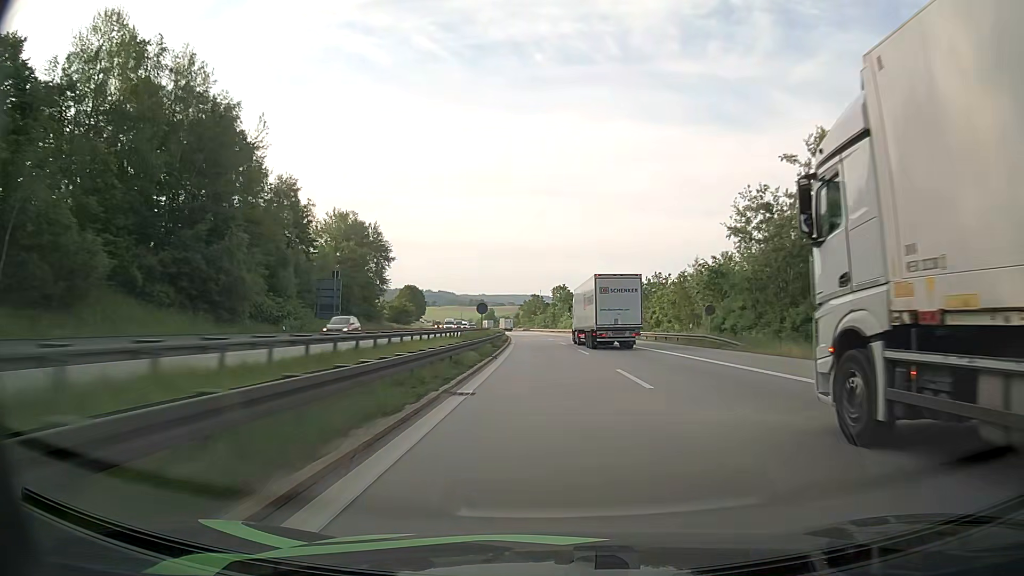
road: motorway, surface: asphalt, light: Day
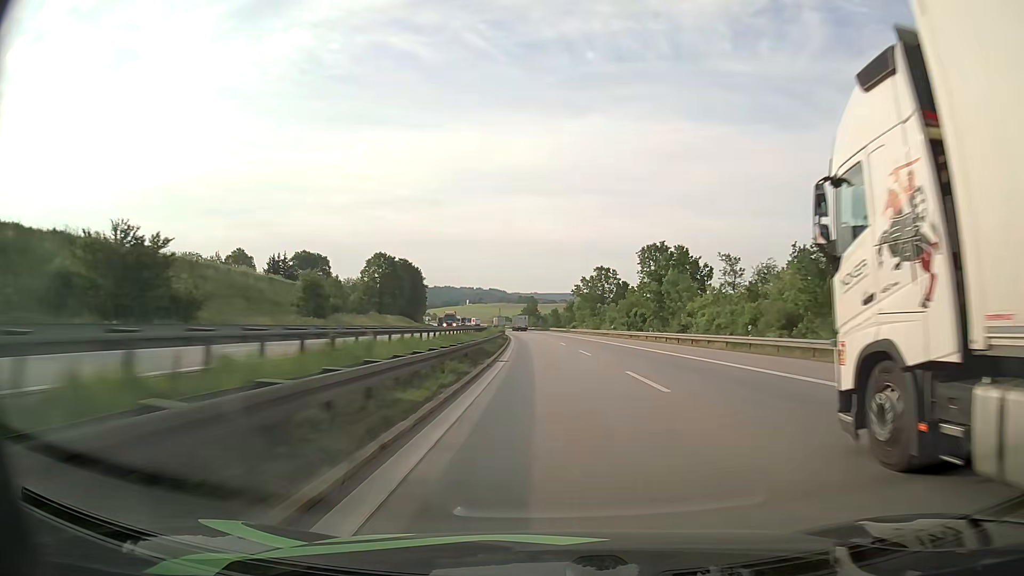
(-5.0, +107.7) m; -5°
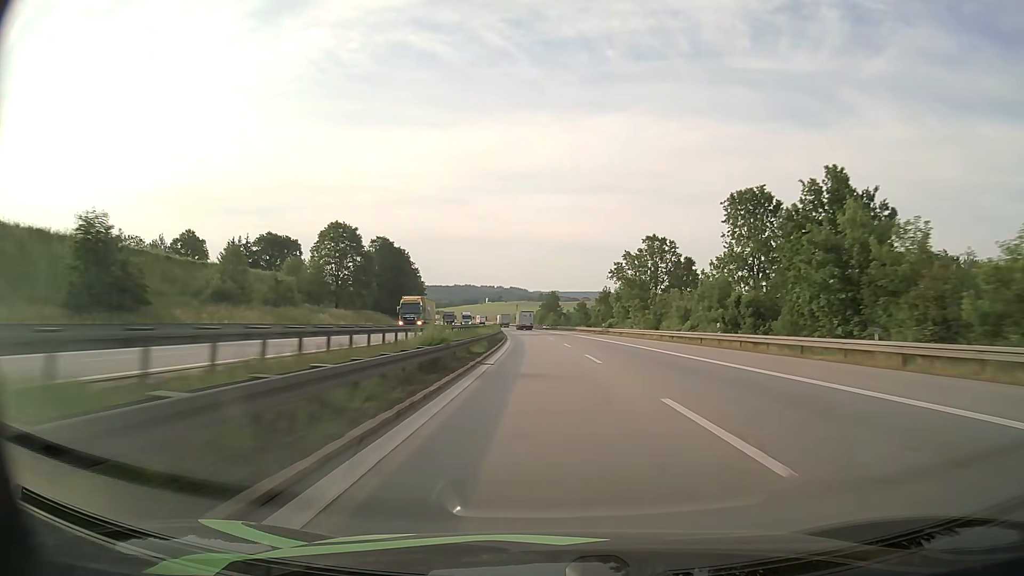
(-0.6, +43.4) m; -2°
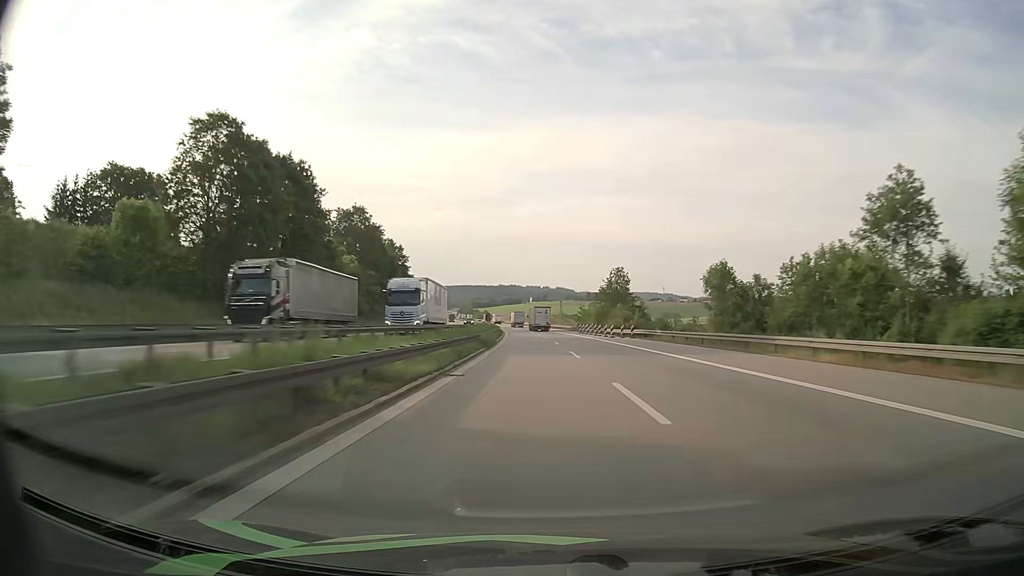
(-2.8, +85.6) m; -4°
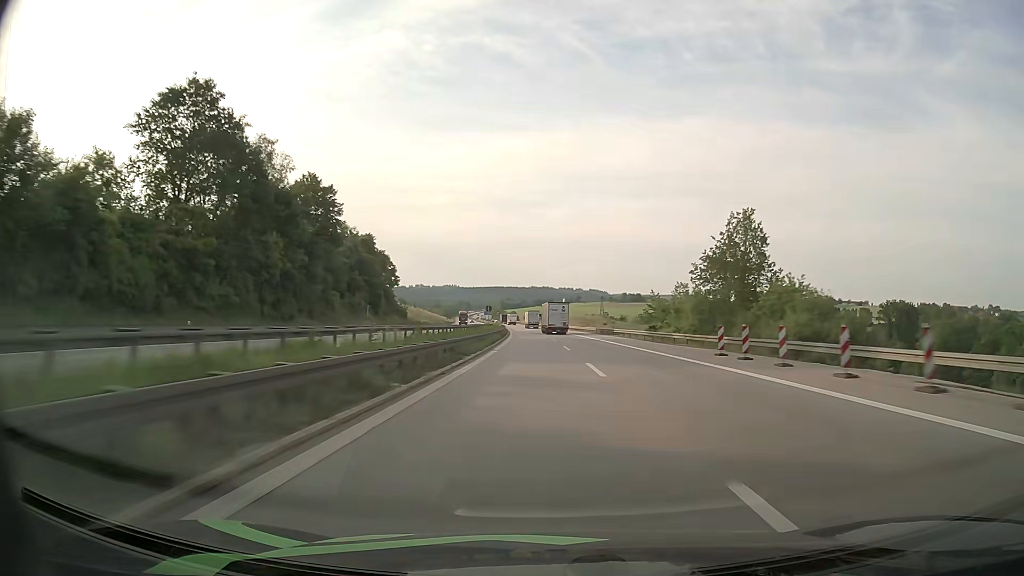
(-1.7, +62.7) m; -3°
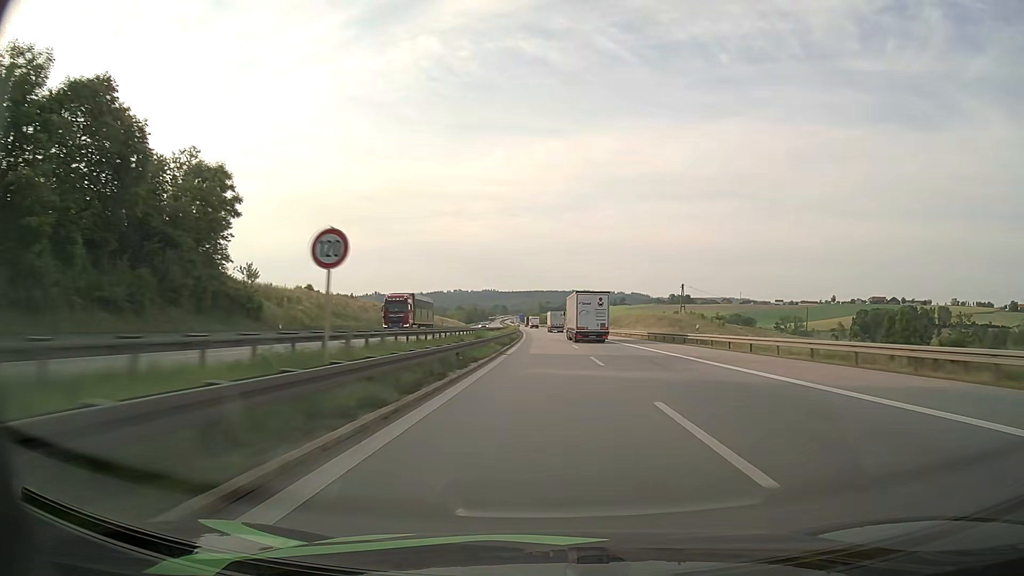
(-2.4, +82.9) m; -3°
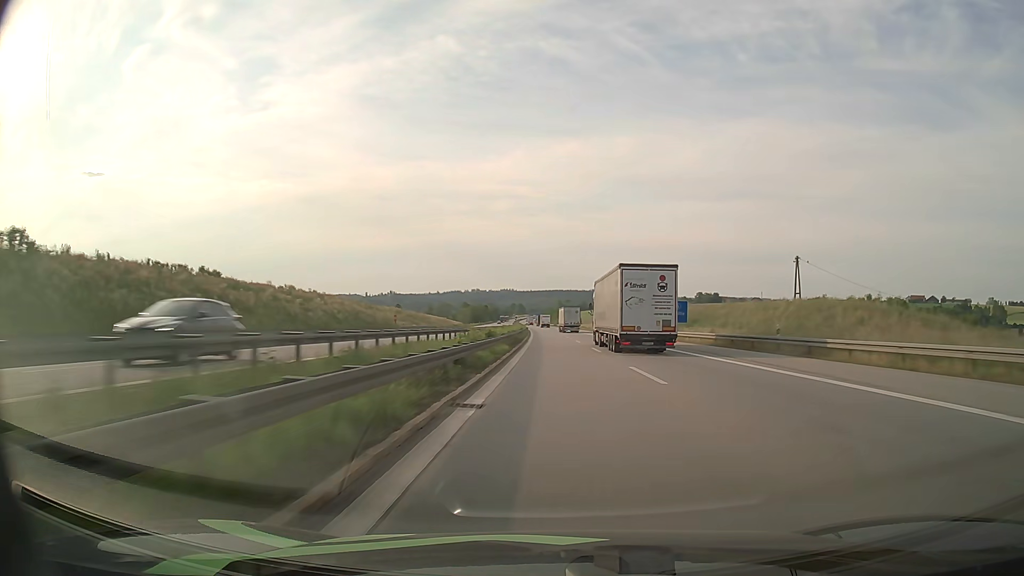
(-1.1, +61.8) m; -2°
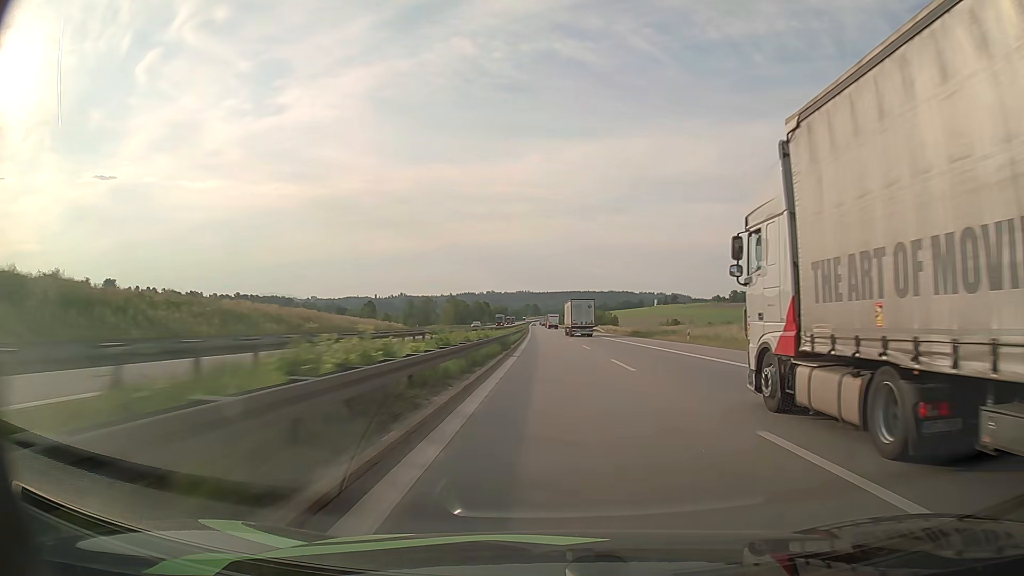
(-1.1, +102.1) m; -1°
(0, +10) (0, +20) (0, +30) (0, +40) (-1, +50) (-1, +60) (-1, +70) (-1, +80) (-1, +90) (-2, +100) m
